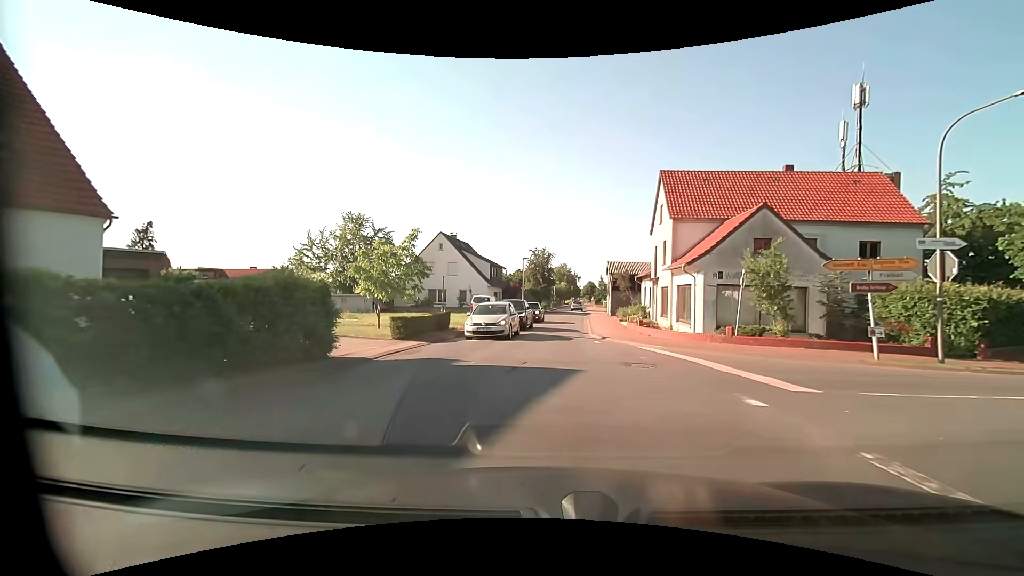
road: secondary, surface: asphalt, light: Day
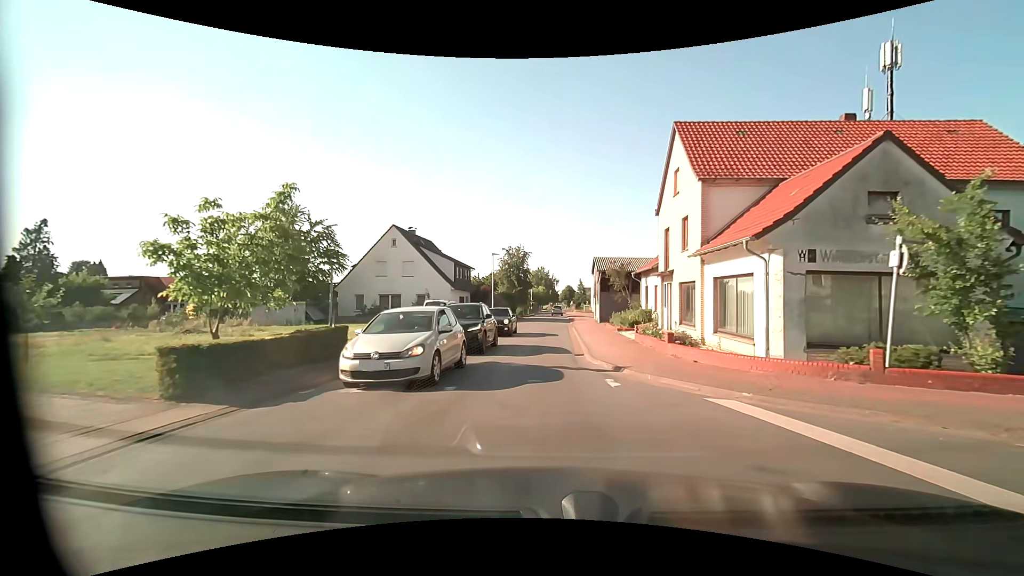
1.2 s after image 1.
(+0.2, +10.0) m; +3°
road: tertiary
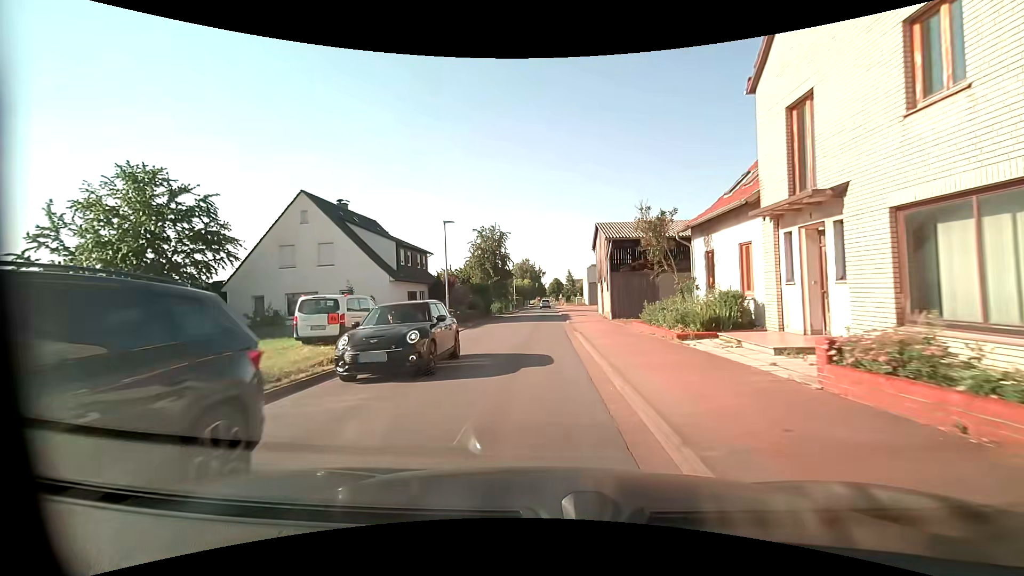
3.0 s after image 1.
(+0.2, +15.4) m; +3°
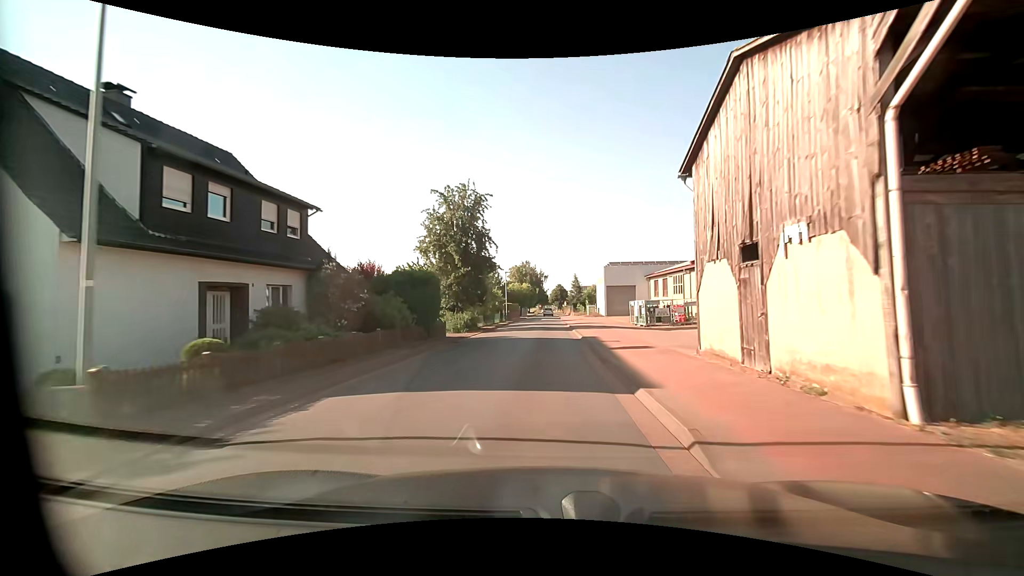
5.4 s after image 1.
(-0.7, +23.4) m; -2°
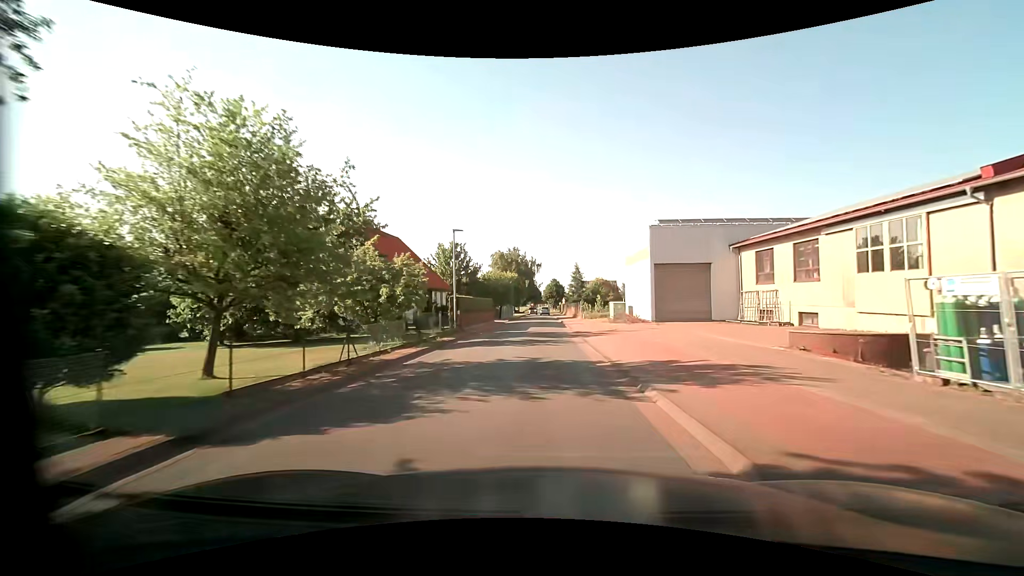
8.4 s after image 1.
(+0.5, +33.8) m; +2°
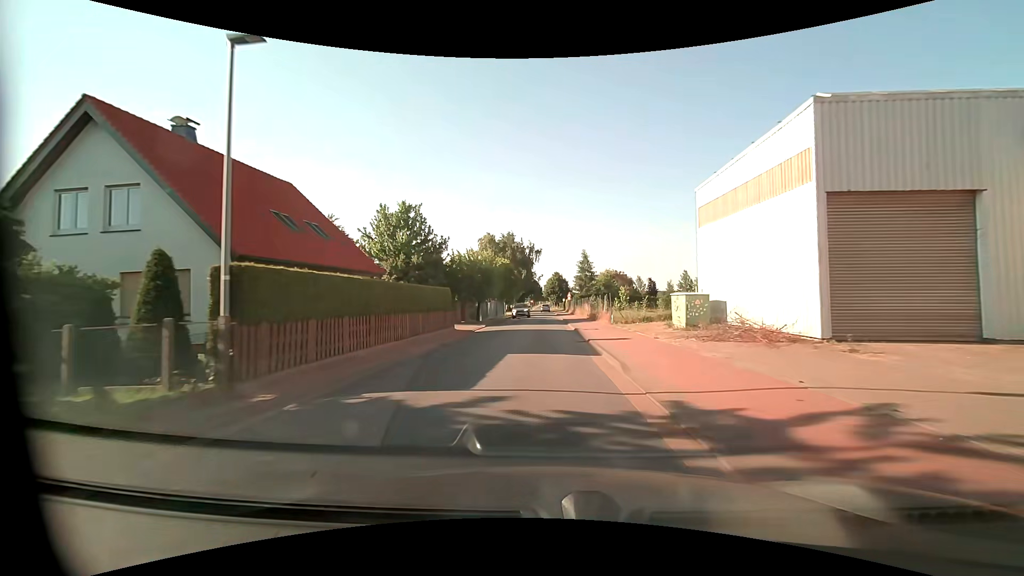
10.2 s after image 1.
(0.0, +22.1) m; -1°
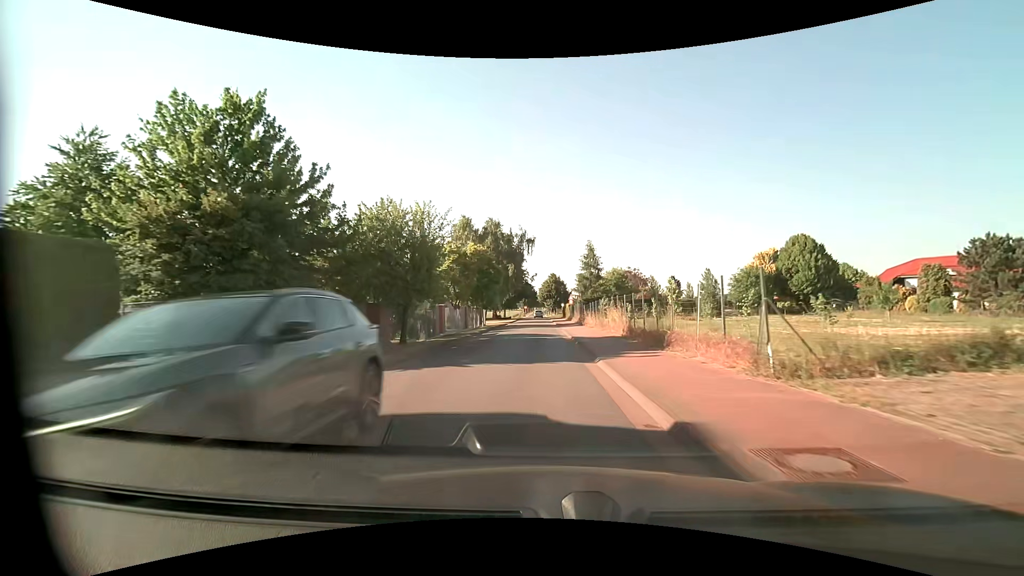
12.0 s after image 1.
(+0.2, +21.6) m; +1°
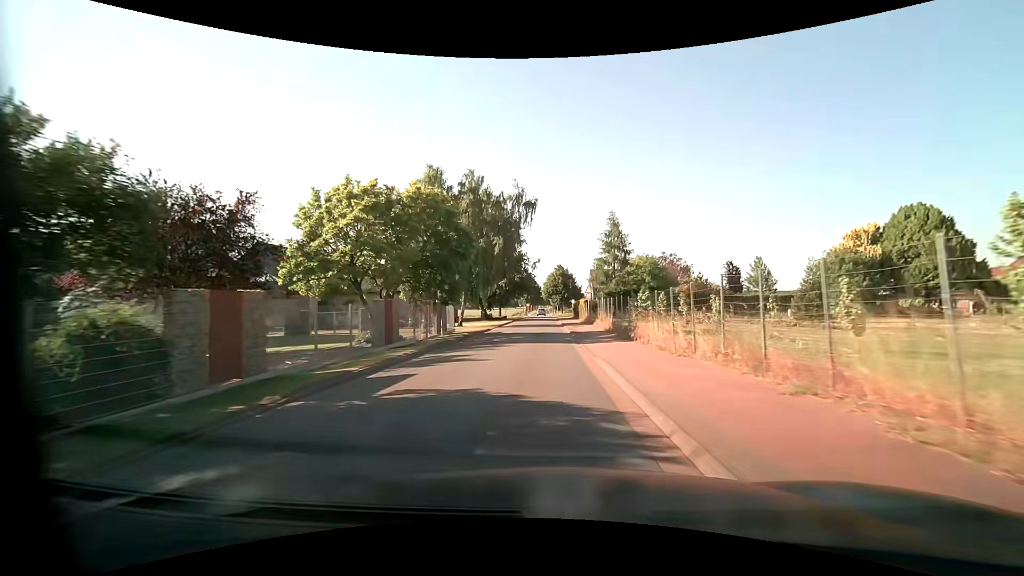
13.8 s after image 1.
(-0.3, +22.0) m; -1°
(0, +10) (0, +20) (0, +30) (0, +40) (0, +50) (0, +60) (0, +70) (0, +80) (0, +90) (0, +100) m
